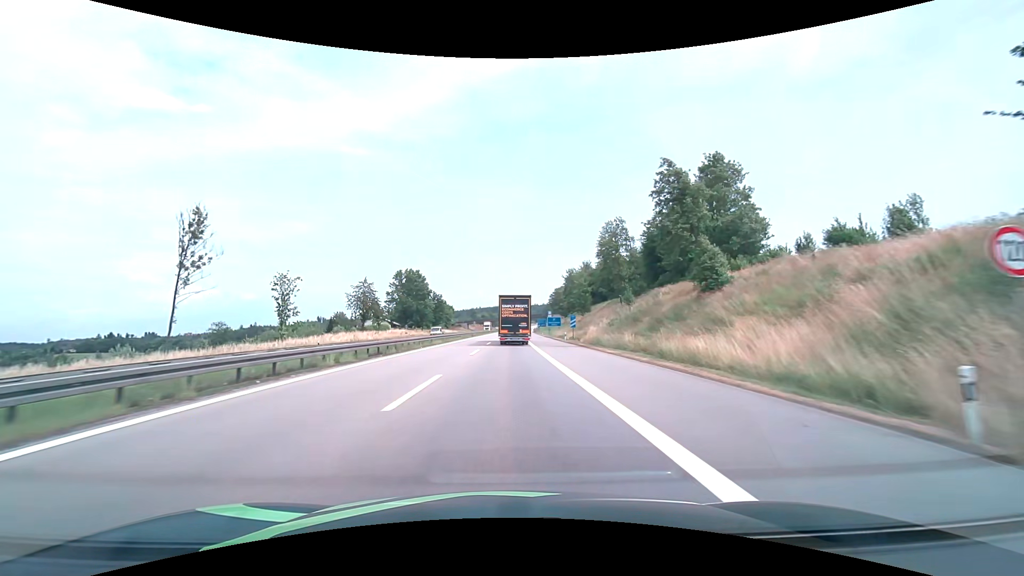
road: motorway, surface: asphalt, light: Day
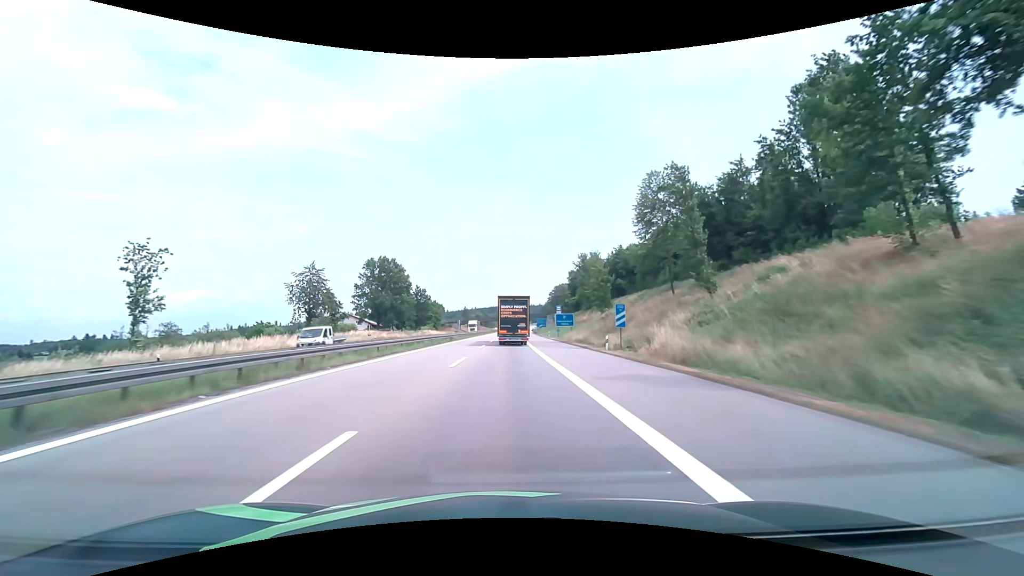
(+0.1, +26.0) m; +1°
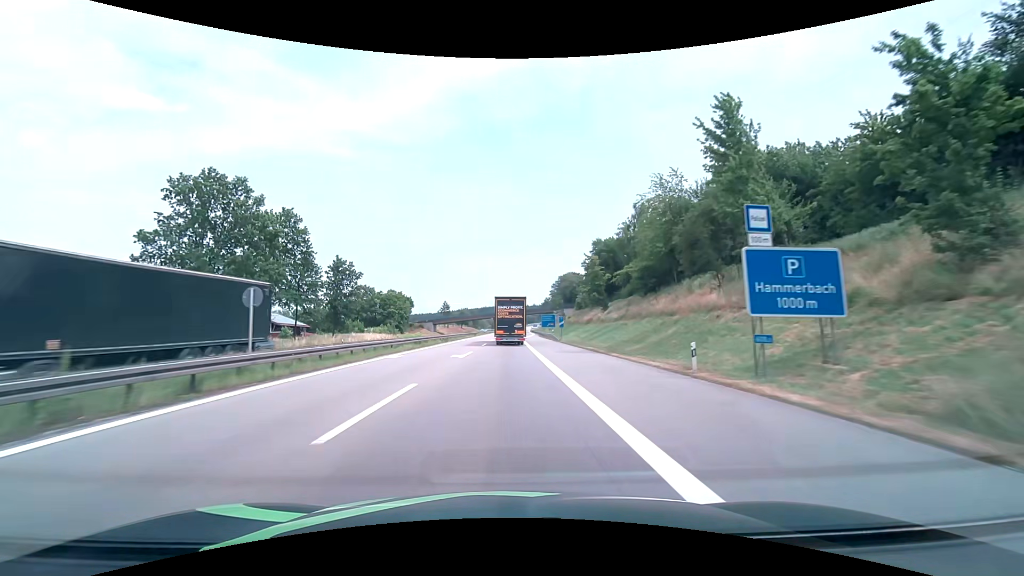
(+0.4, +65.7) m; +1°
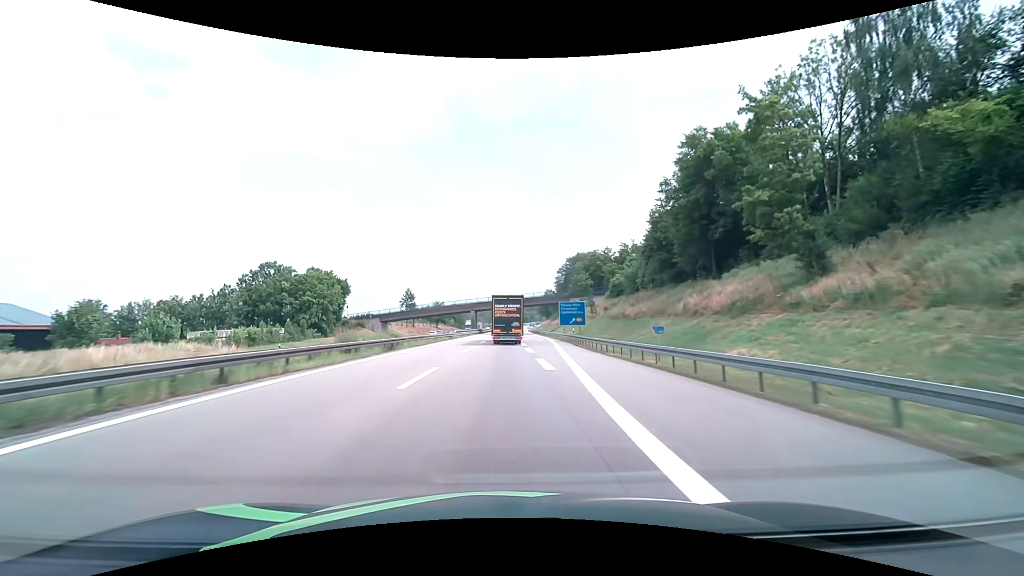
(+0.4, +66.8) m; +1°
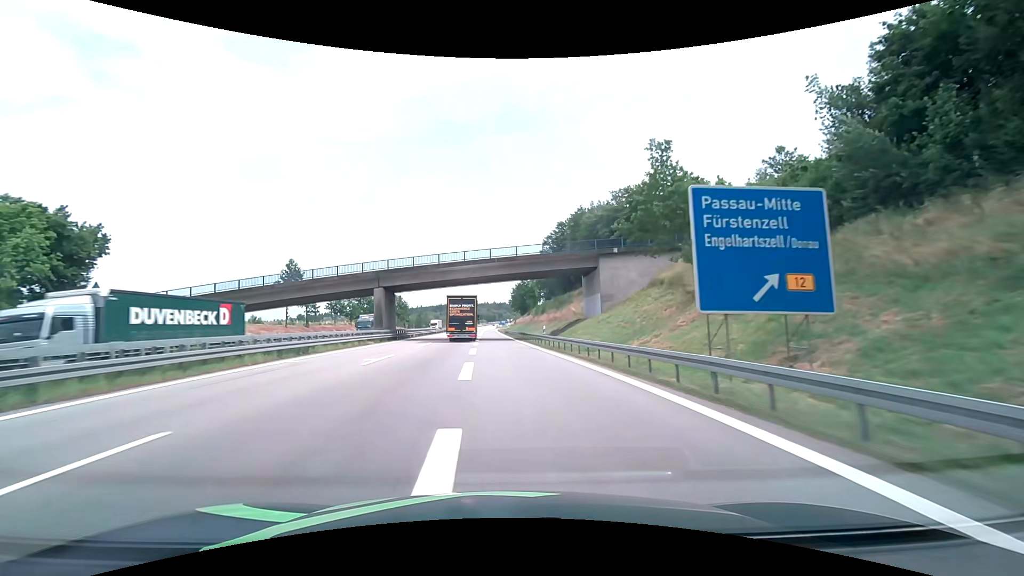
(+1.8, +63.3) m; +4°
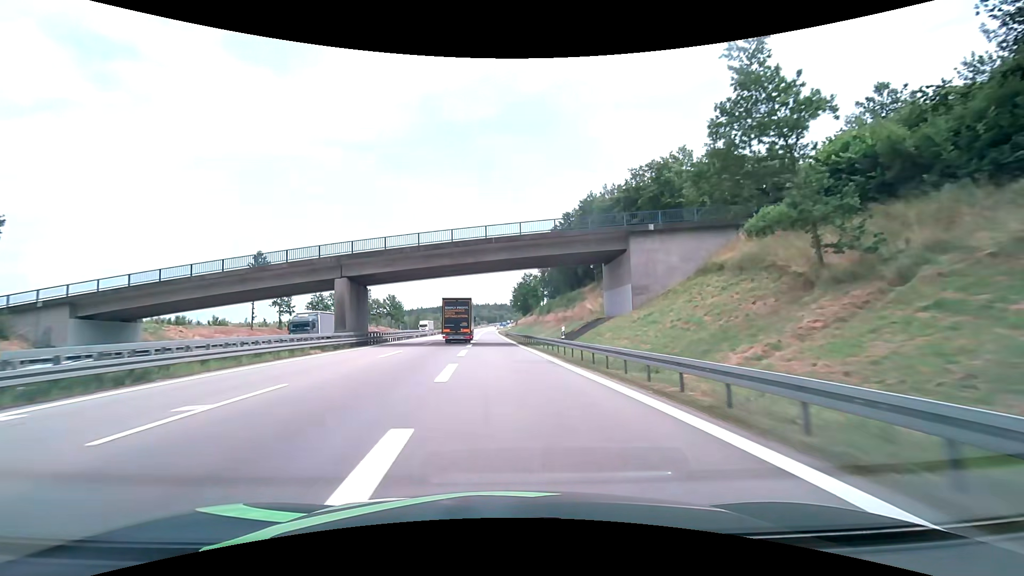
(0.0, +11.9) m; 0°
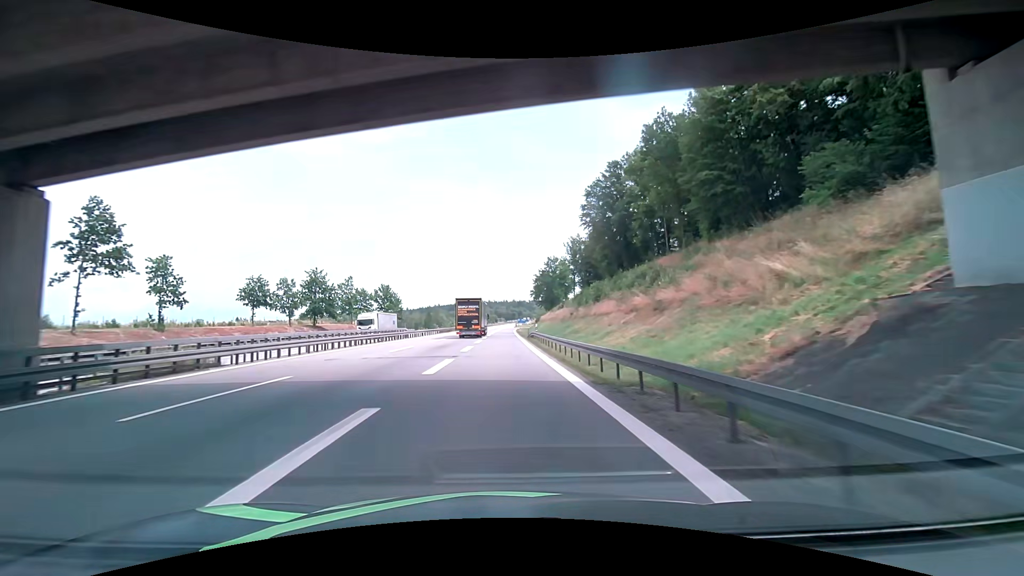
(-0.6, +34.2) m; -2°
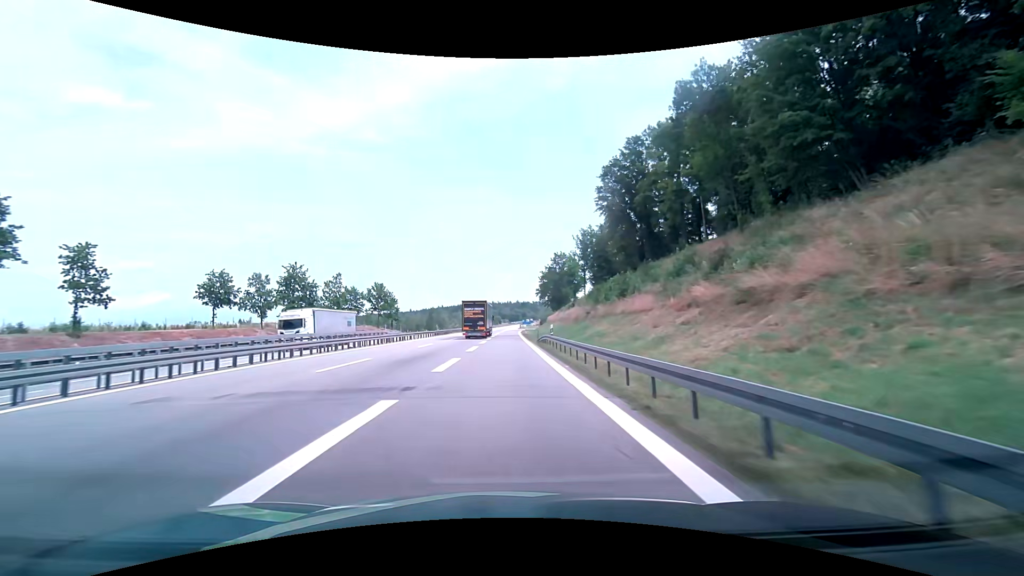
(-0.1, +10.8) m; 0°
(0, +10) (0, +20) (-1, +30) (-1, +40) (-1, +50) (-1, +60) (-1, +70) (-1, +80) (-1, +90) (-1, +100) m
